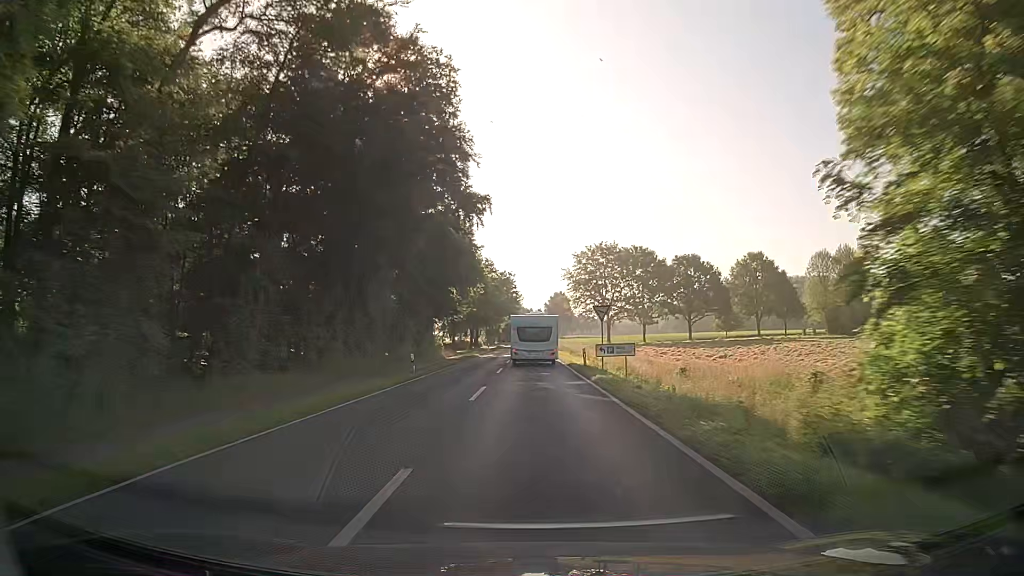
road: secondary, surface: asphalt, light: Day
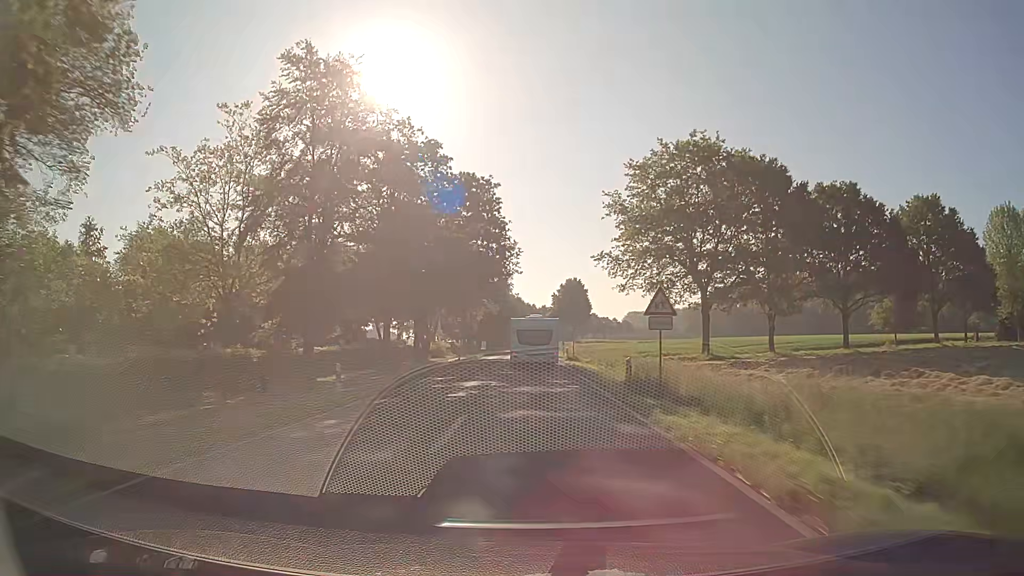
(+0.4, +66.6) m; 0°
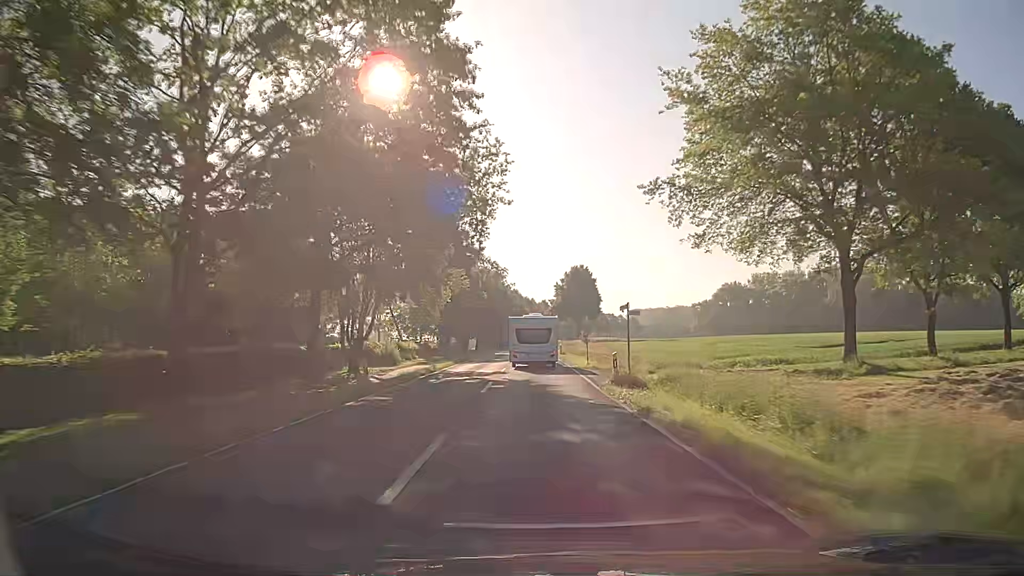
(+0.1, +26.6) m; 0°
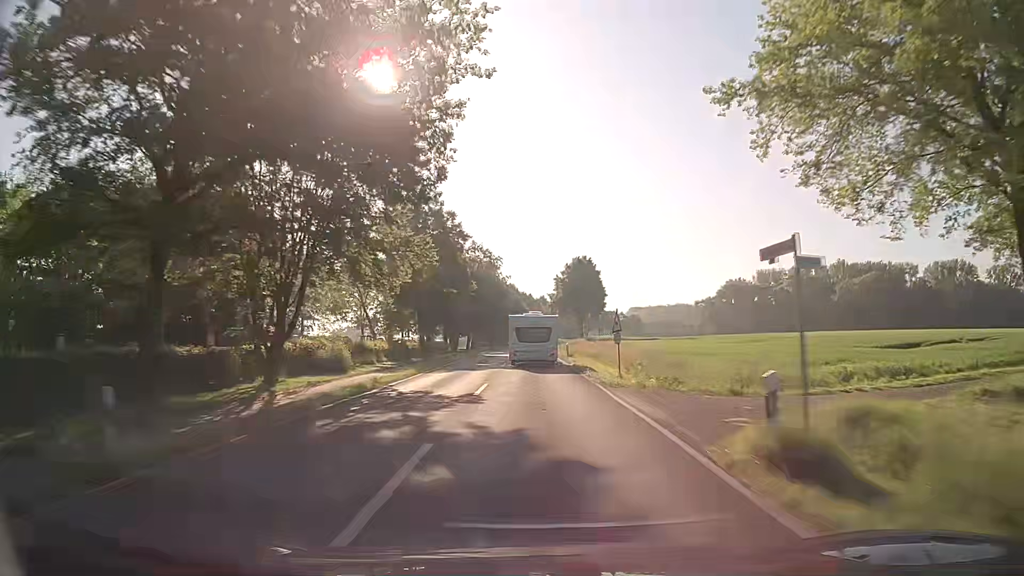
(0.0, +13.3) m; 0°
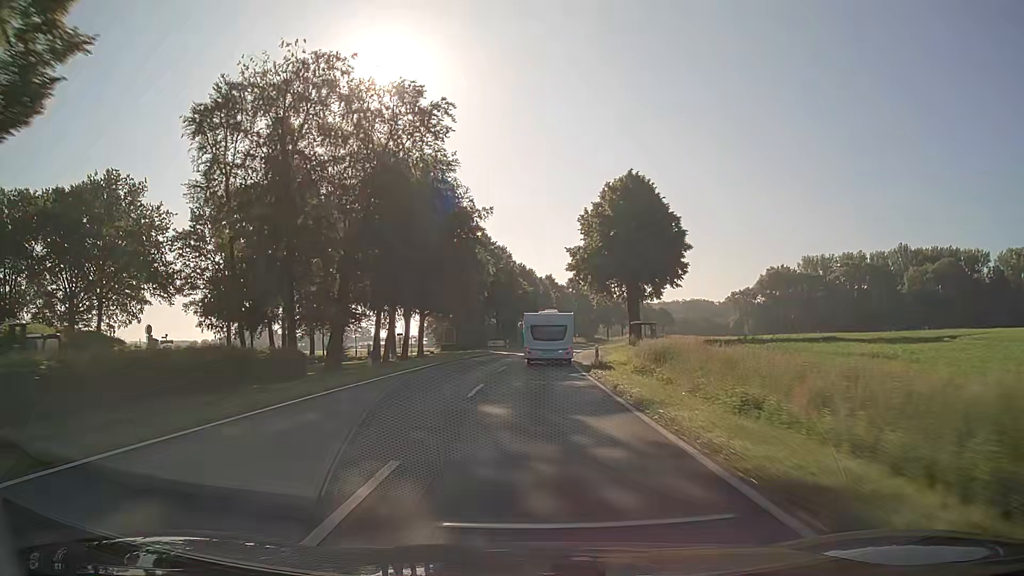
(-0.1, +65.9) m; 0°
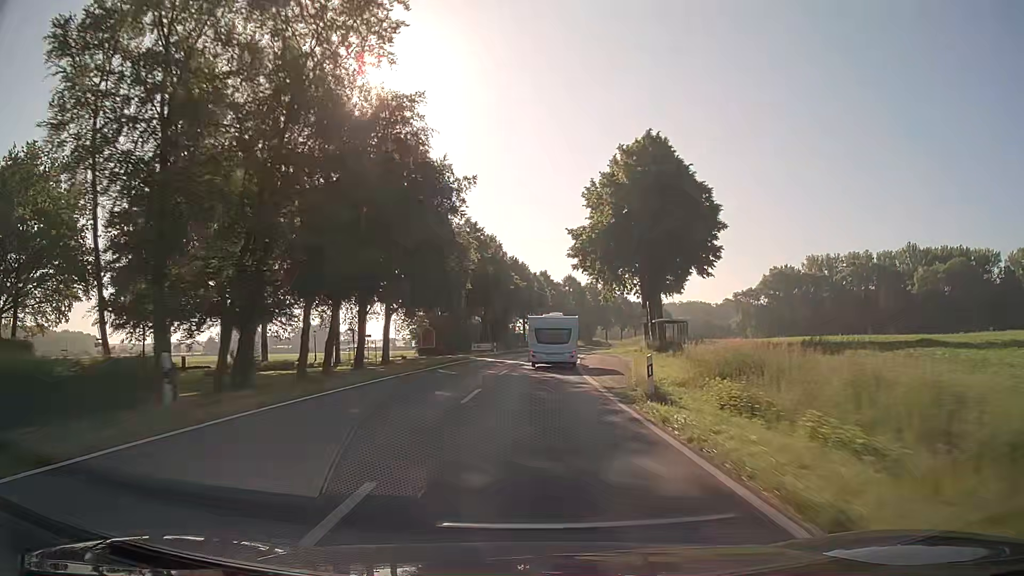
(+0.1, +13.1) m; +1°
(0, +10) (0, +20) (+1, +30) (+1, +40) (+2, +50) (+3, +60) (+4, +70) (+5, +80) (+7, +90) (+9, +99) m
